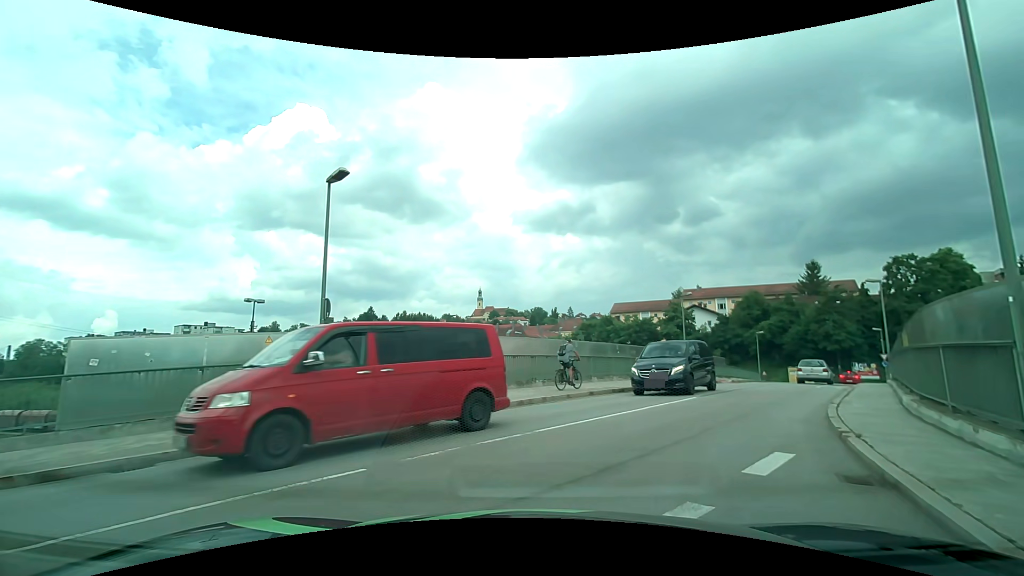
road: unclassified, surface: asphalt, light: Day
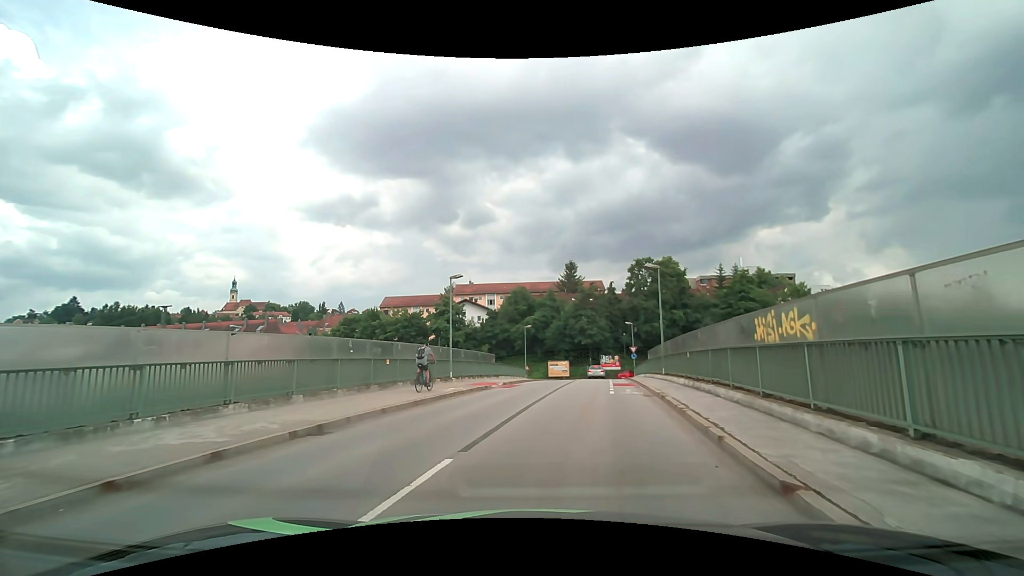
(+2.2, +9.4) m; +24°
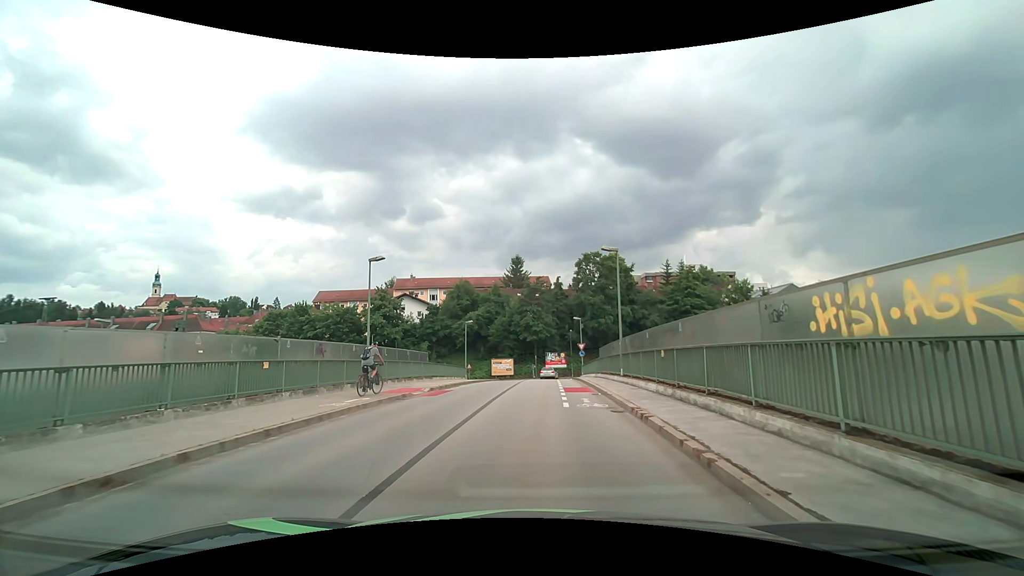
(+0.4, +5.0) m; +7°
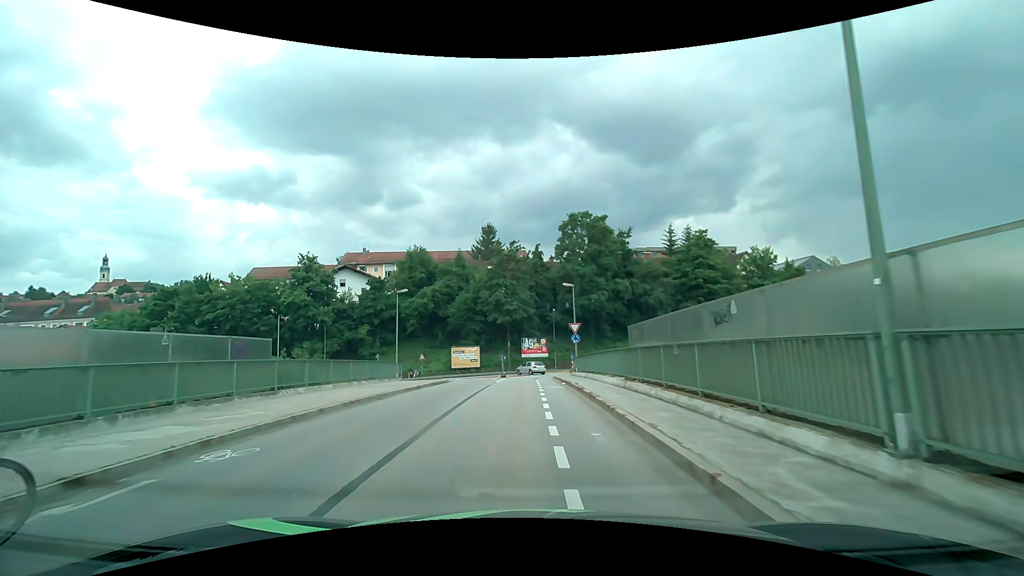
(+0.9, +19.5) m; +3°
